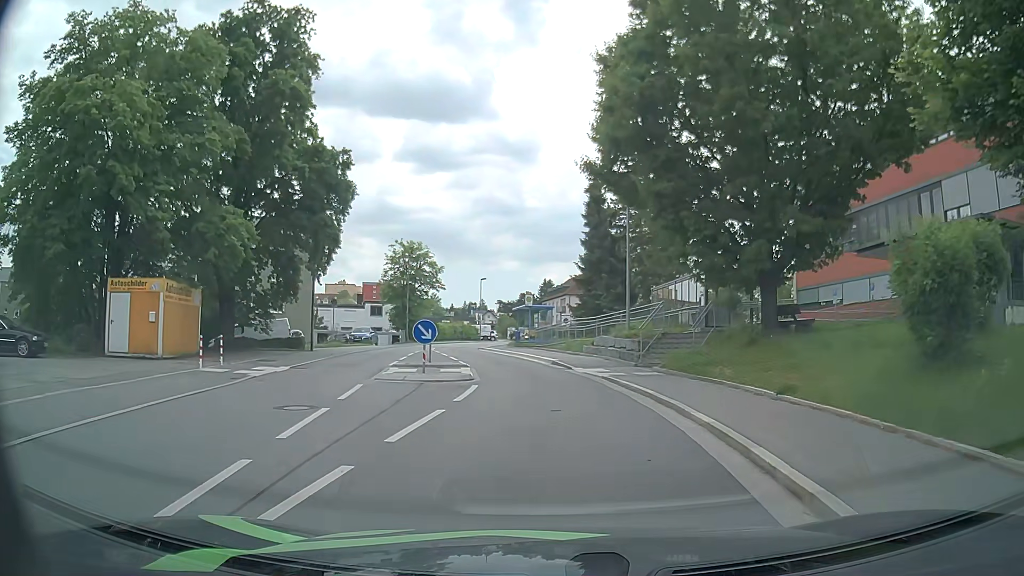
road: residential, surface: asphalt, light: Day
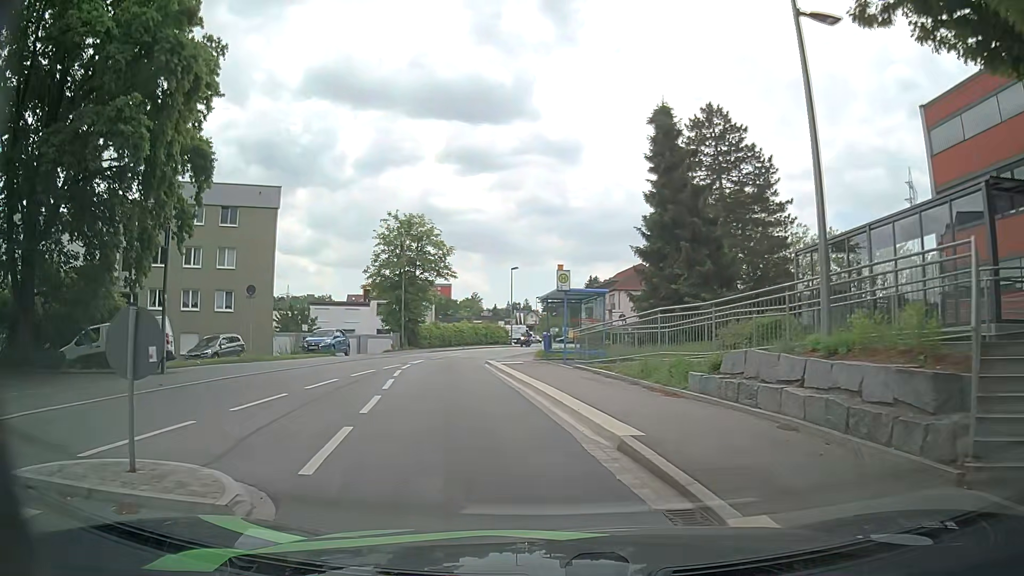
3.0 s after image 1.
(-0.2, +17.3) m; -5°
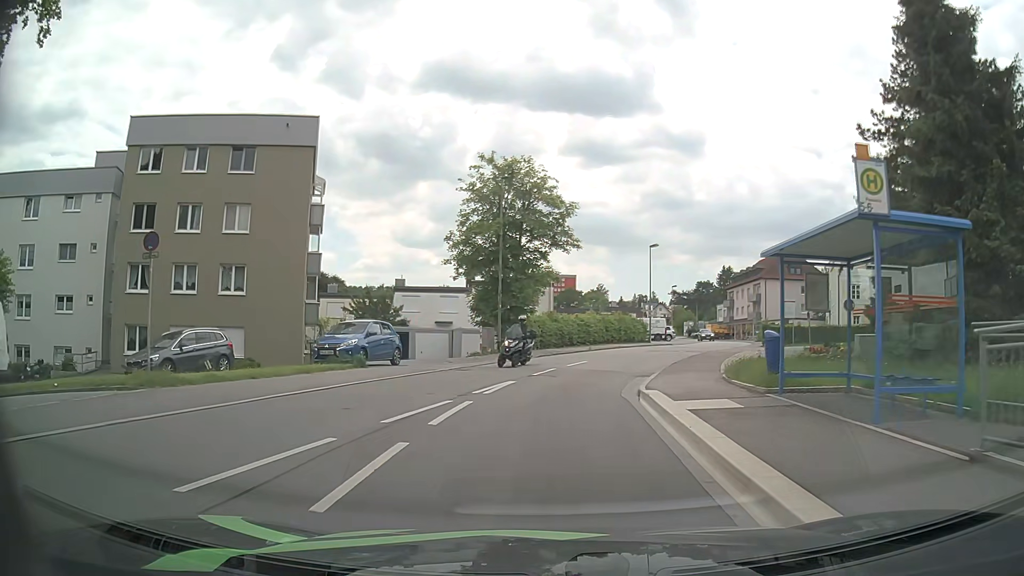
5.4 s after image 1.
(-1.4, +15.2) m; -10°
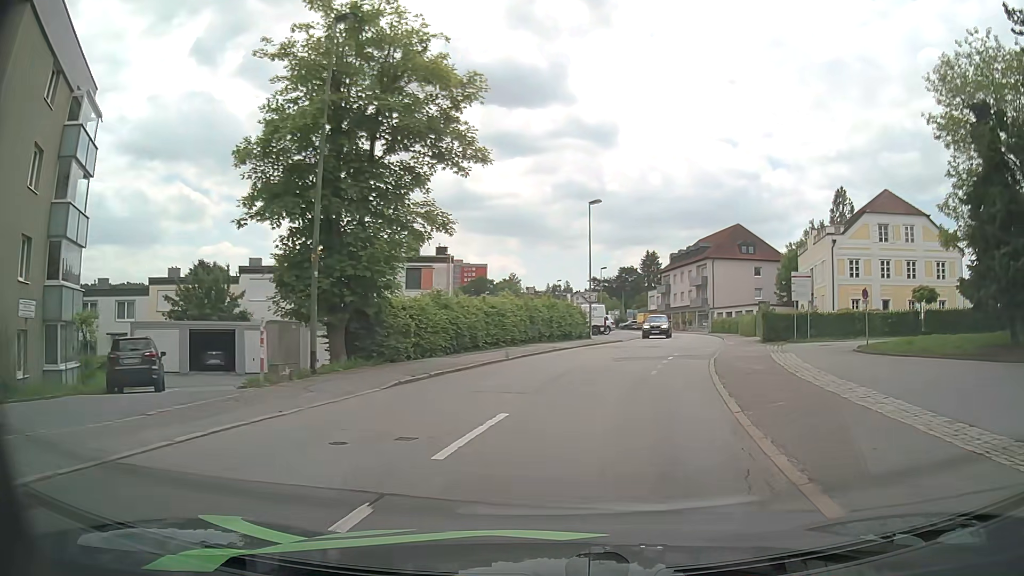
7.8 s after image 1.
(+0.8, +17.1) m; +8°
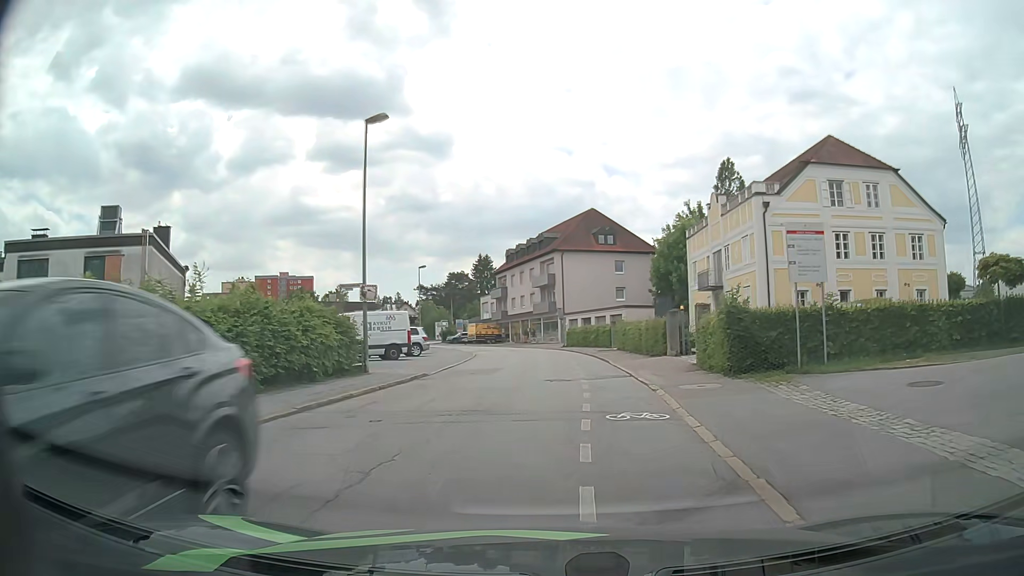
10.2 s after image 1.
(+2.3, +18.9) m; +13°
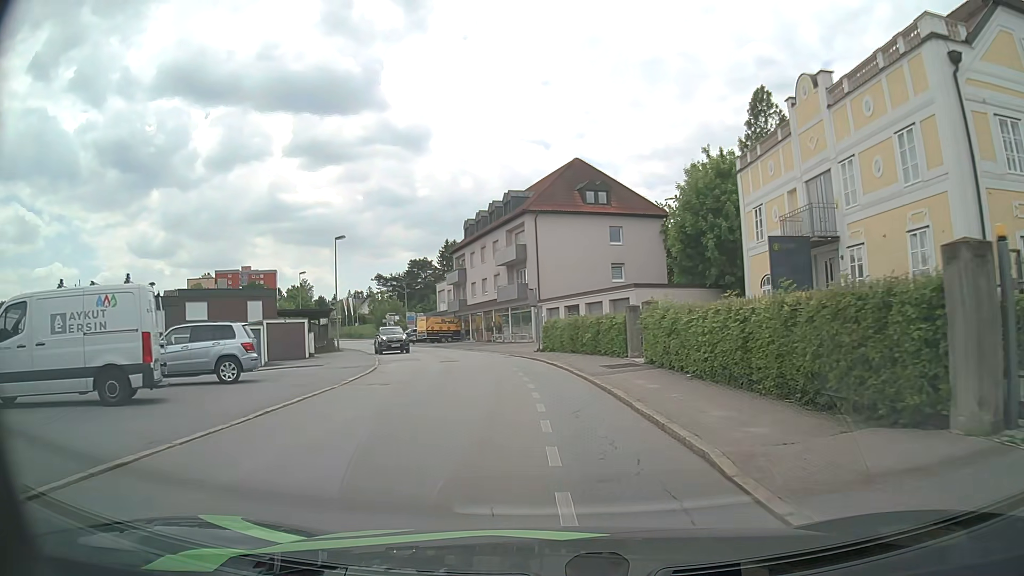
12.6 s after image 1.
(+0.7, +20.2) m; +2°
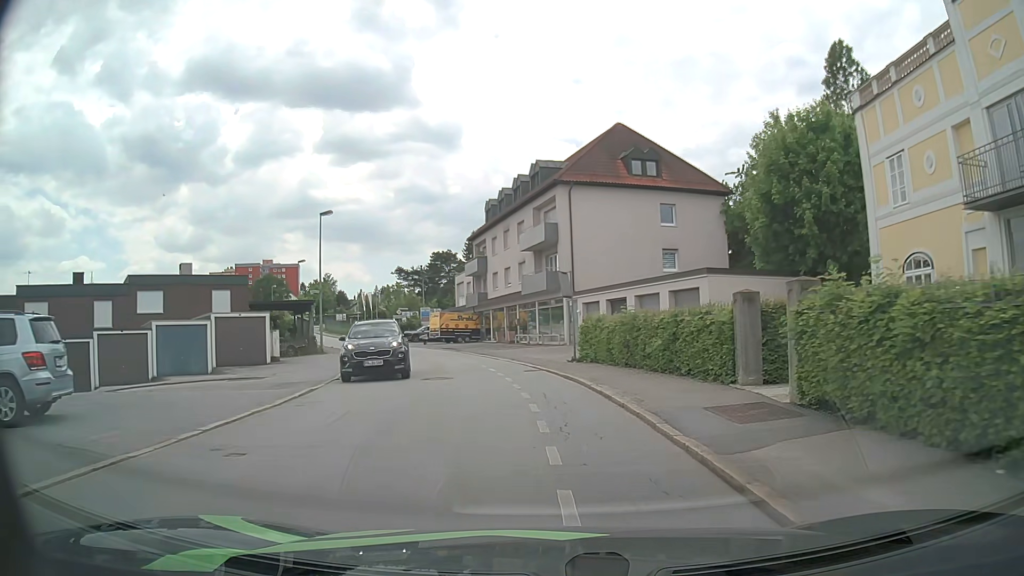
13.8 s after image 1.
(-0.3, +9.8) m; -3°
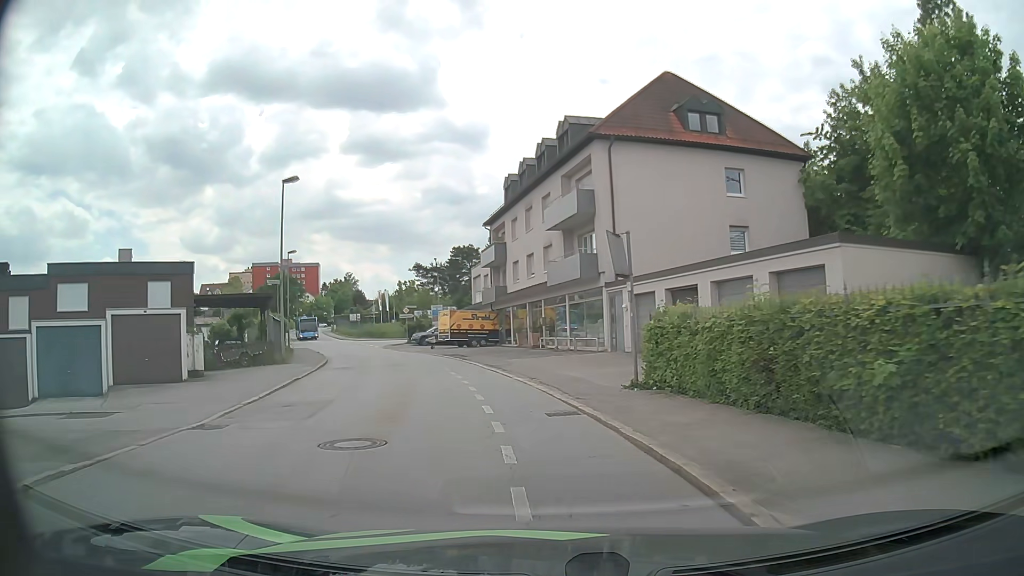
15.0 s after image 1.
(-0.2, +9.8) m; -2°
(0, +10) (-2, +20) (-5, +30) (-8, +39) (-11, +48) (-15, +57) (-20, +67) (-24, +76) (-28, +85) (-32, +94) m
